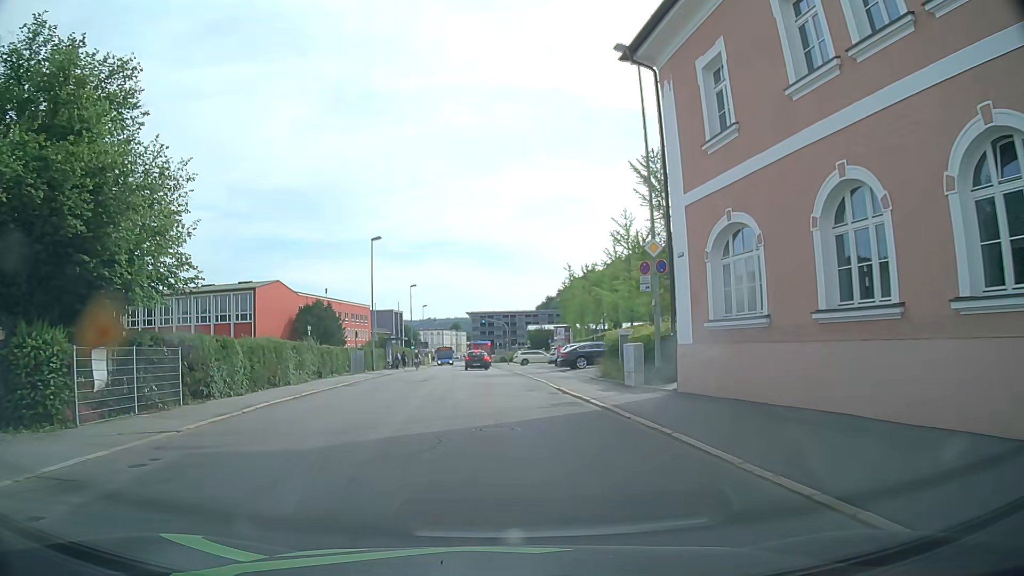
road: tertiary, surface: asphalt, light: Day
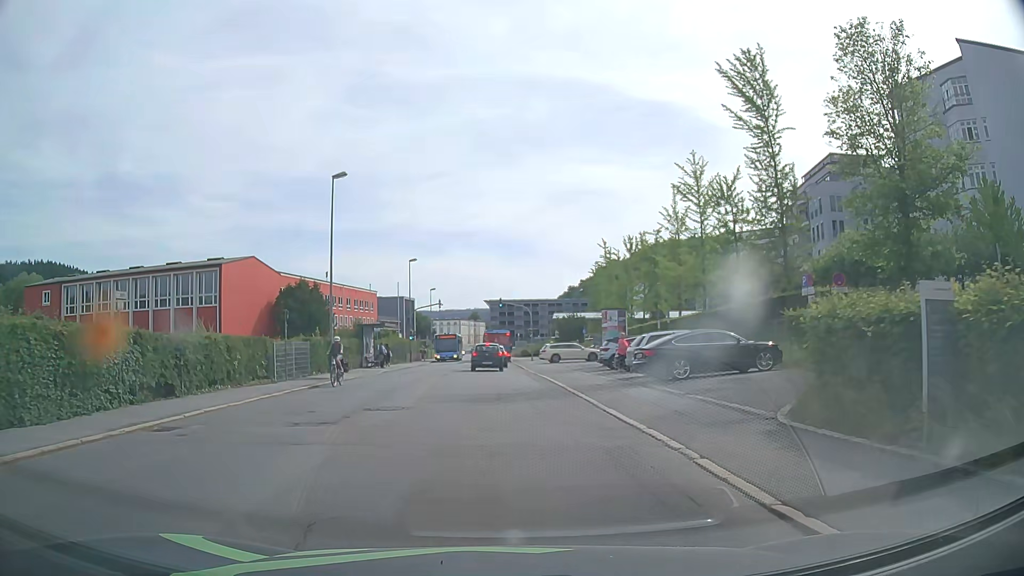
(-0.3, +17.3) m; -2°
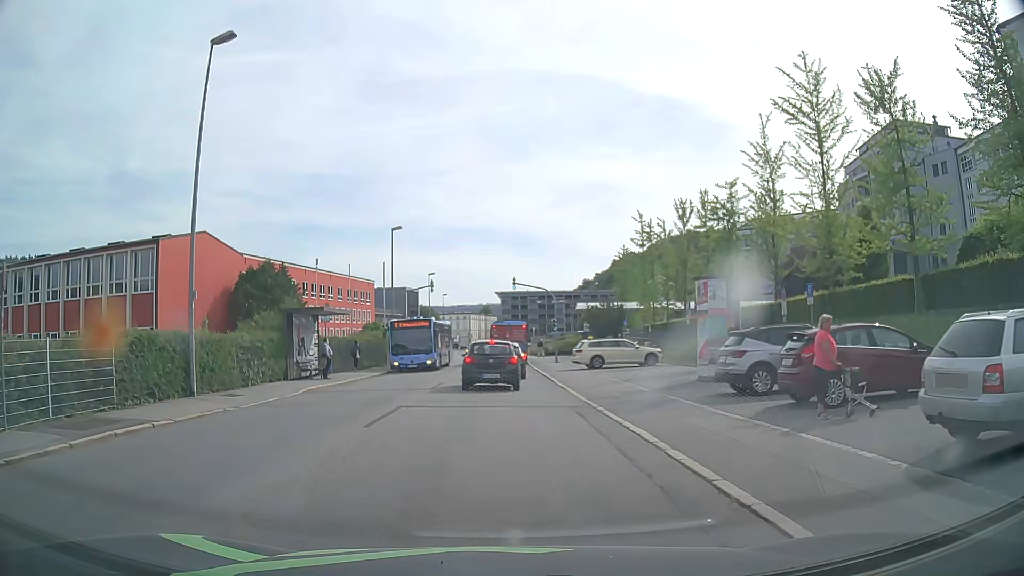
(-0.1, +16.6) m; -1°
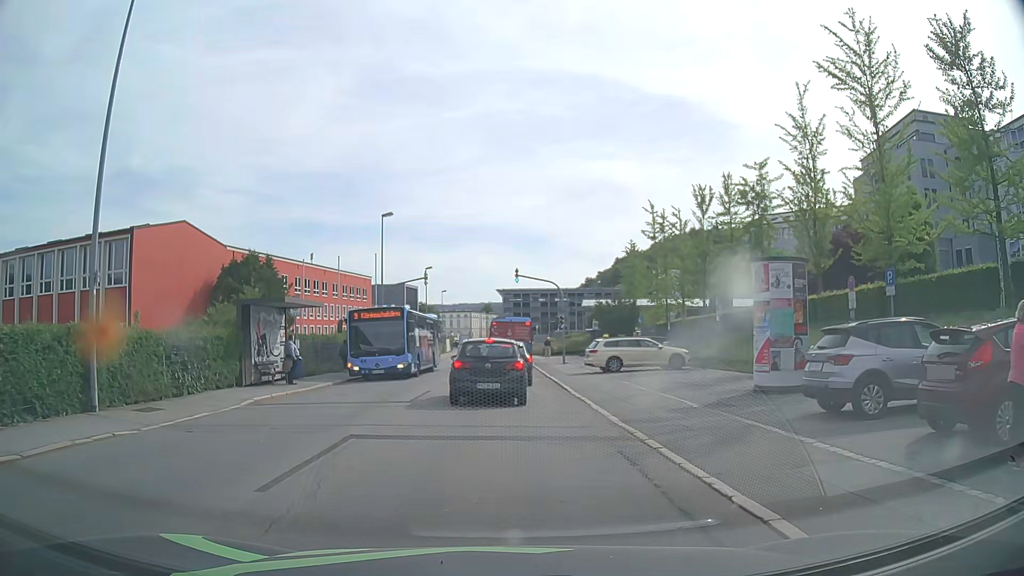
(0.0, +4.7) m; 0°
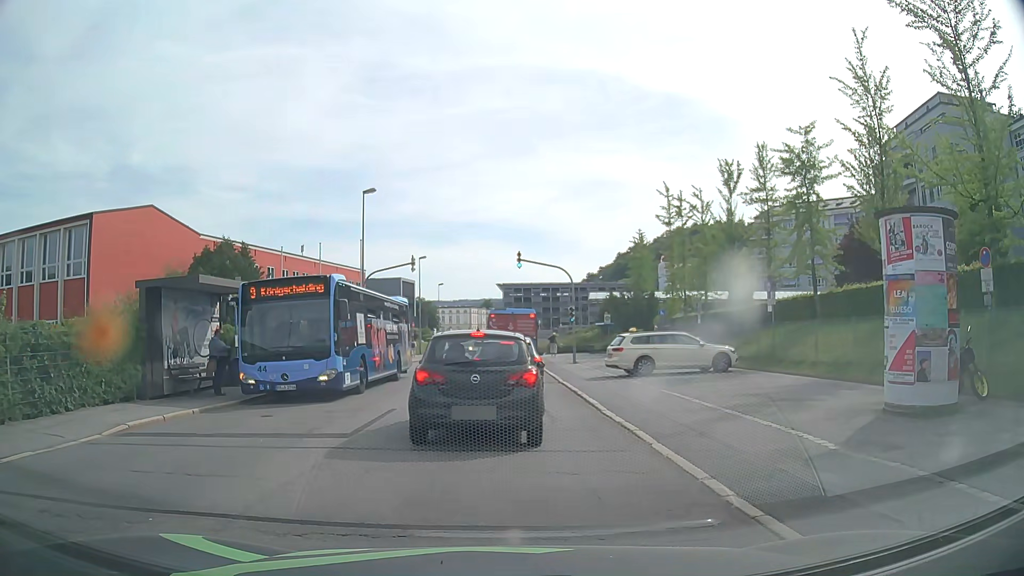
(0.0, +6.0) m; +1°
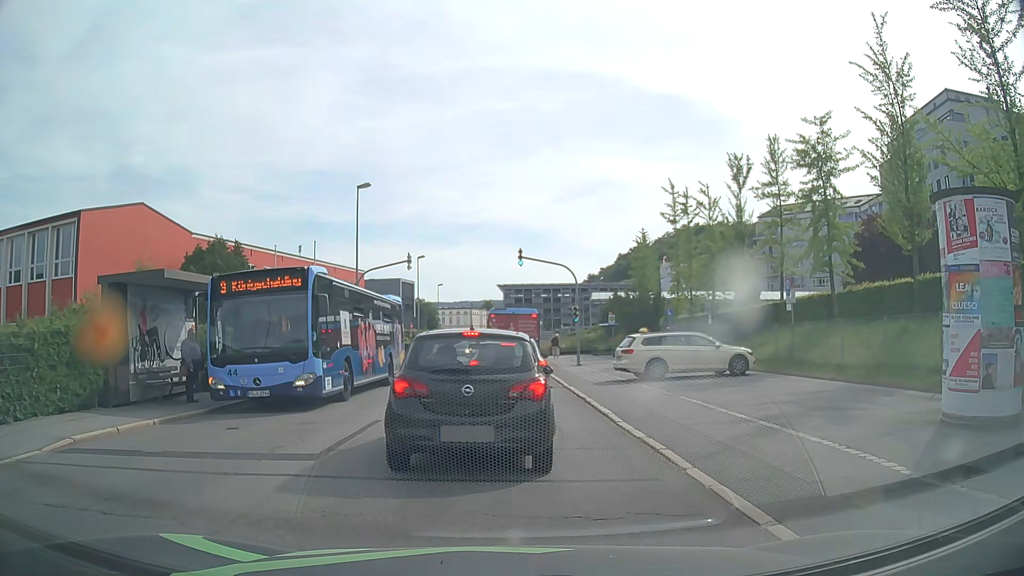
(0.0, +1.6) m; 0°
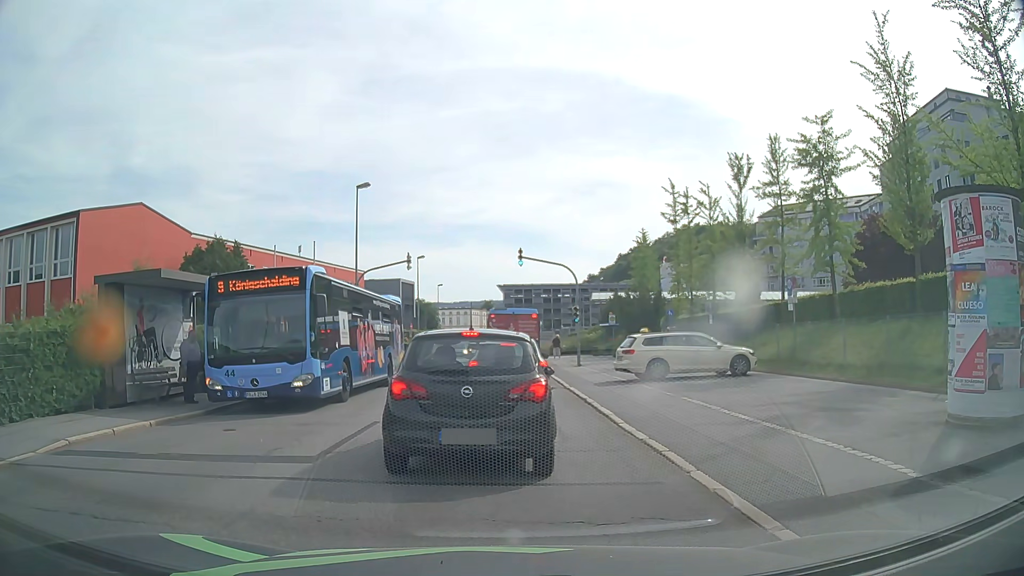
(0.0, +0.1) m; 0°
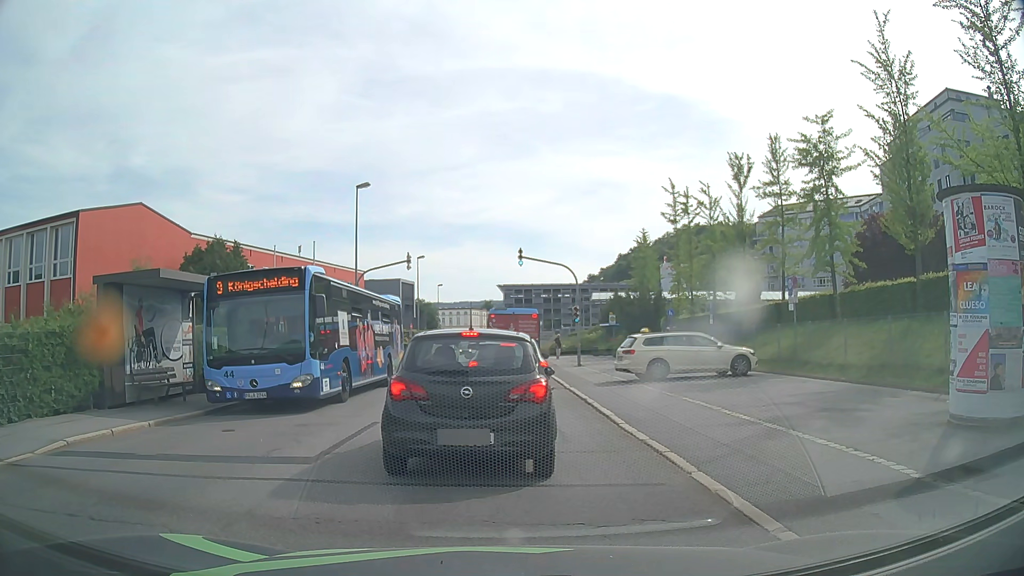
(0.0, +0.1) m; 0°
